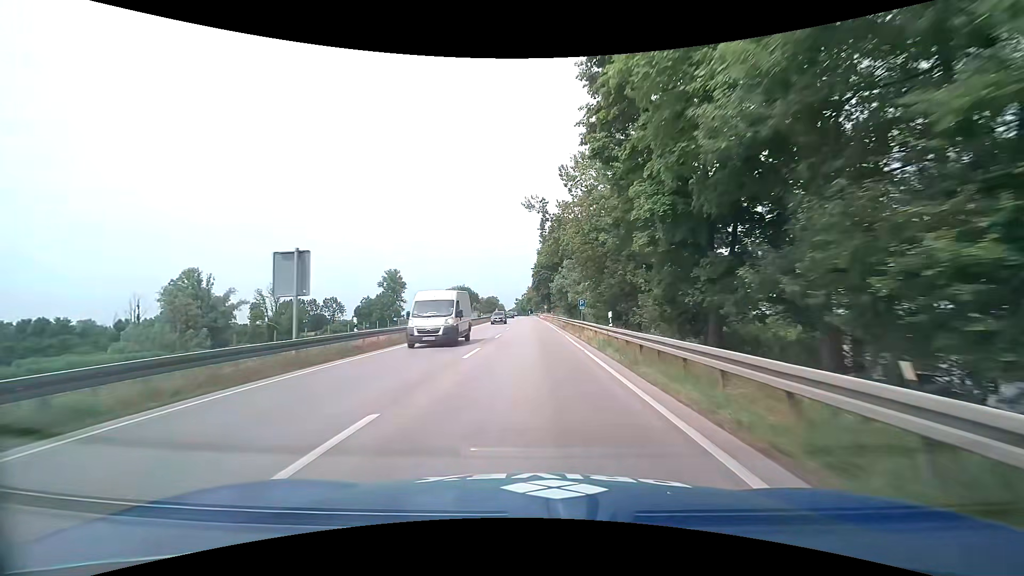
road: primary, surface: asphalt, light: Day
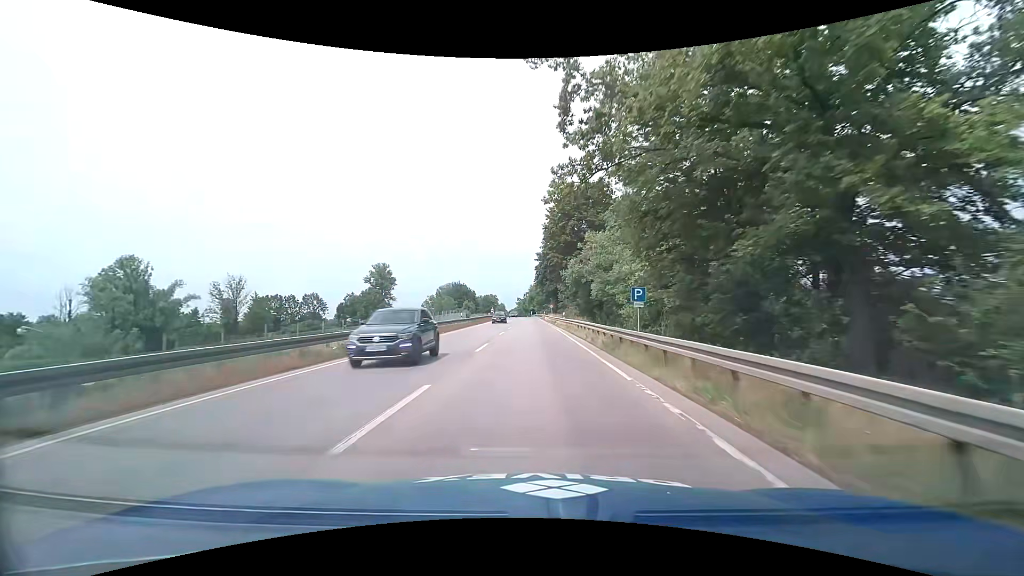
(0.0, +22.2) m; -1°
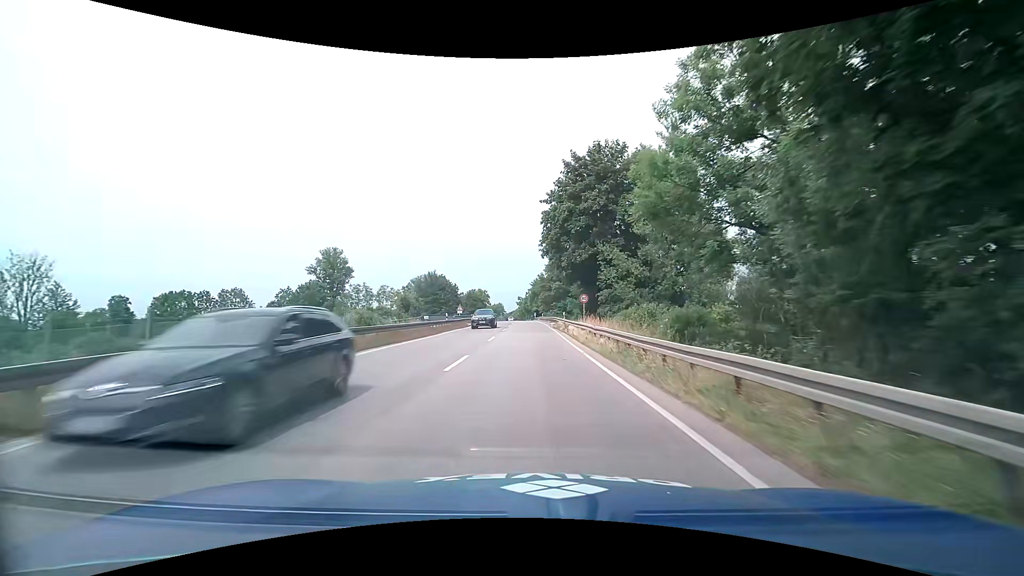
(+0.4, +54.6) m; 0°
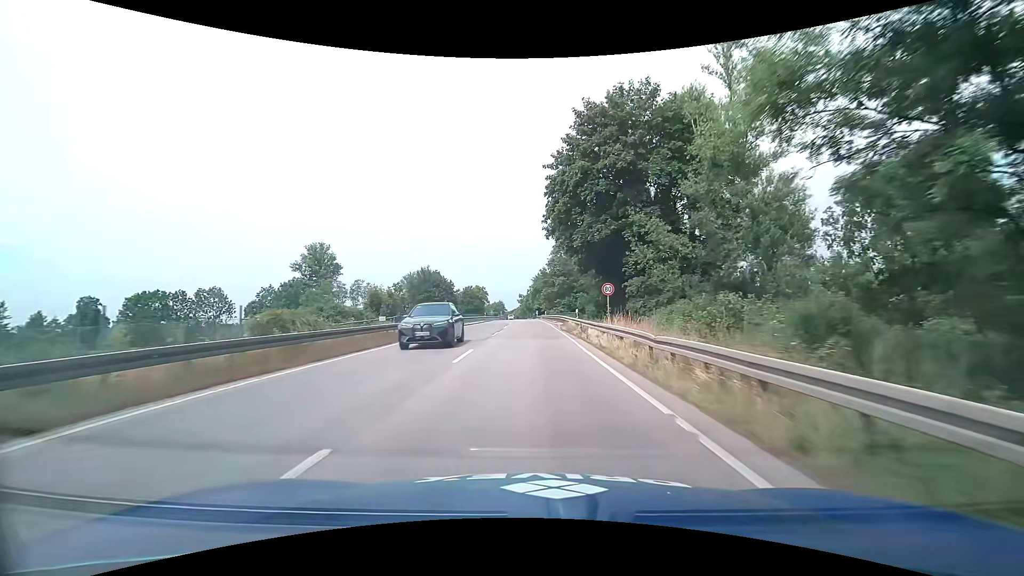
(0.0, +10.8) m; 0°
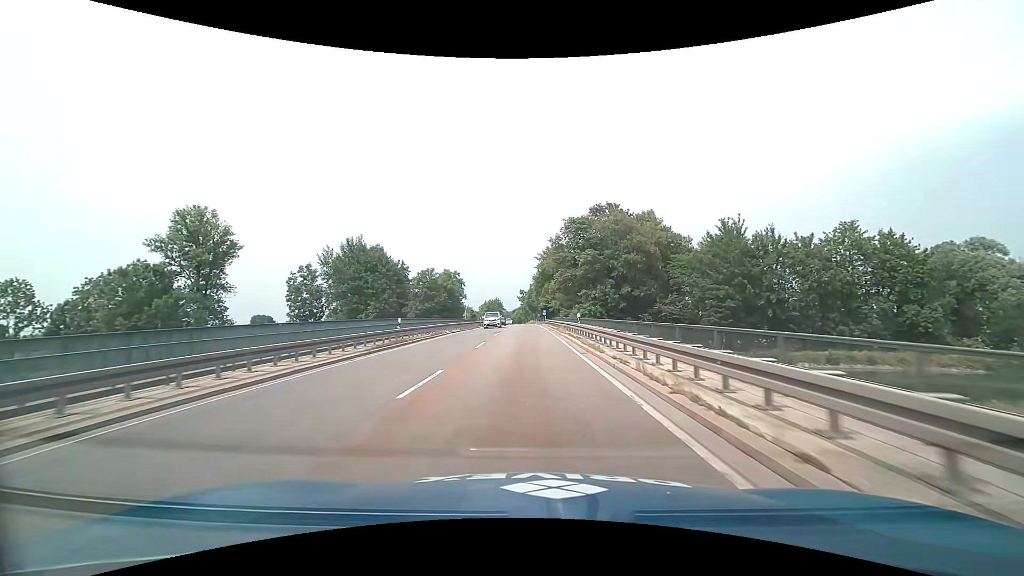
(-0.2, +53.8) m; 0°
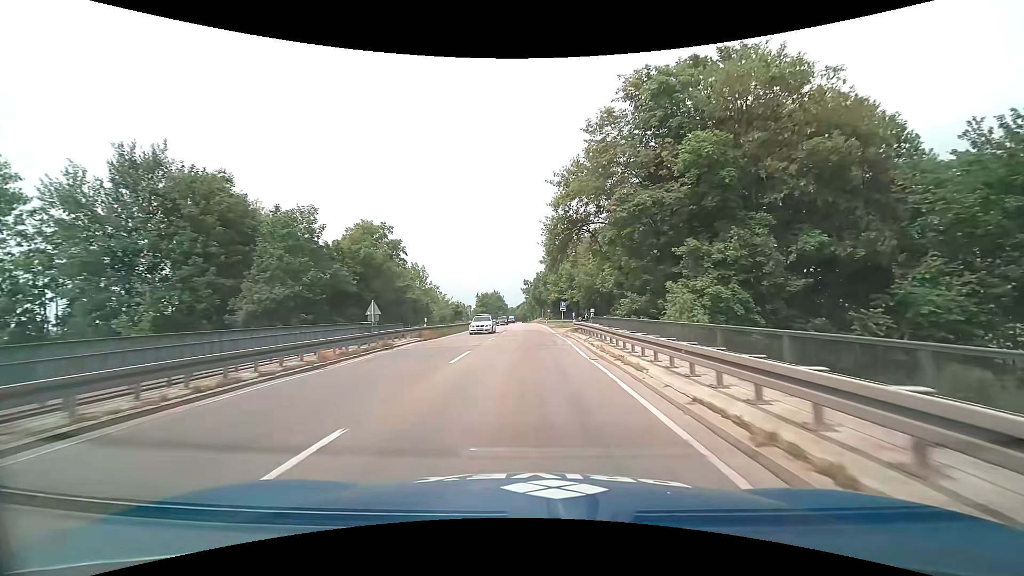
(-0.4, +42.8) m; -1°
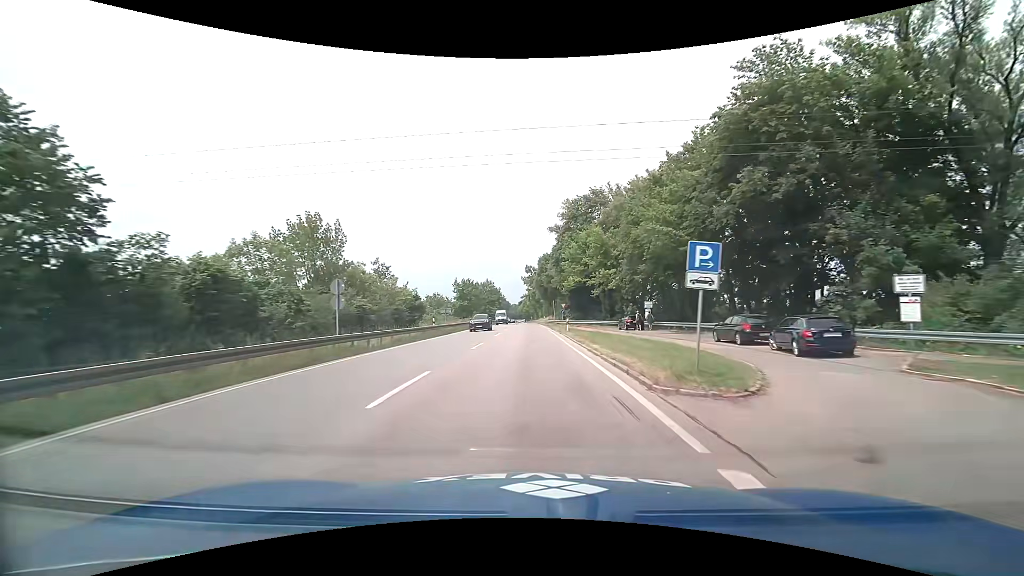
(-0.2, +43.3) m; 0°
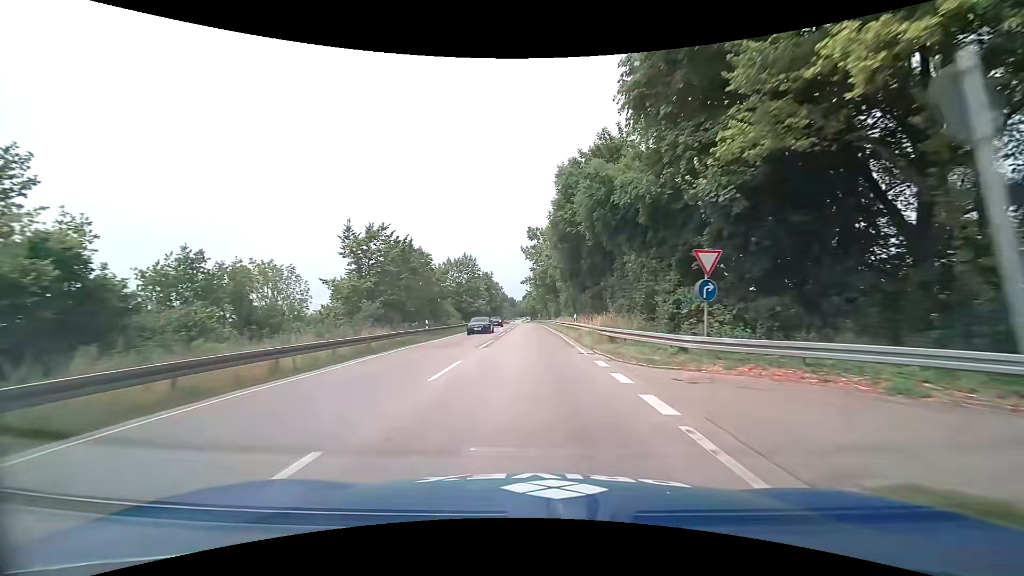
(-0.6, +55.6) m; -1°
(0, +10) (0, +20) (0, +30) (-1, +40) (-1, +50) (-1, +60) (-1, +70) (-1, +80) (-1, +90) (-2, +100) m
